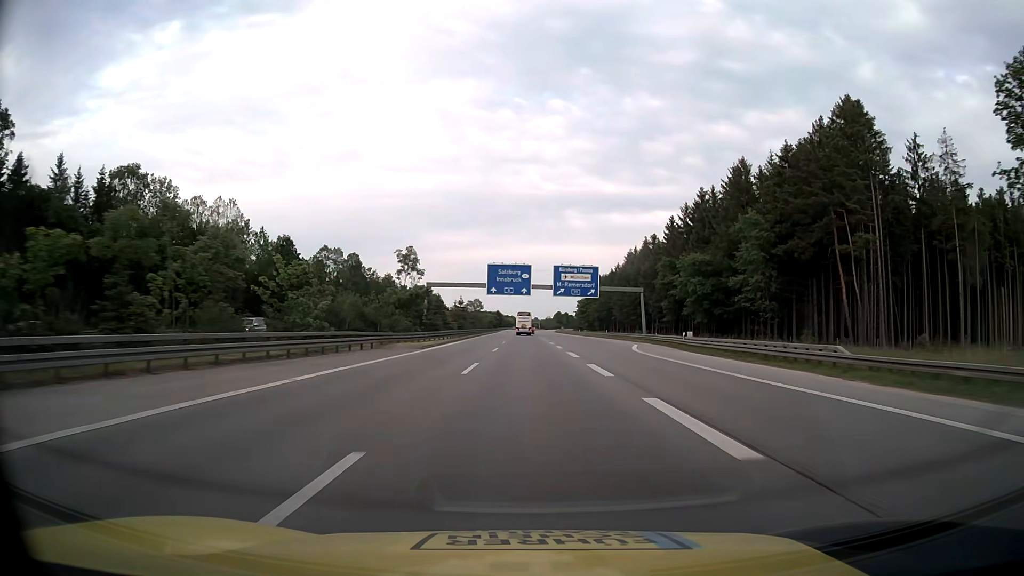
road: motorway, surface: asphalt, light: Day
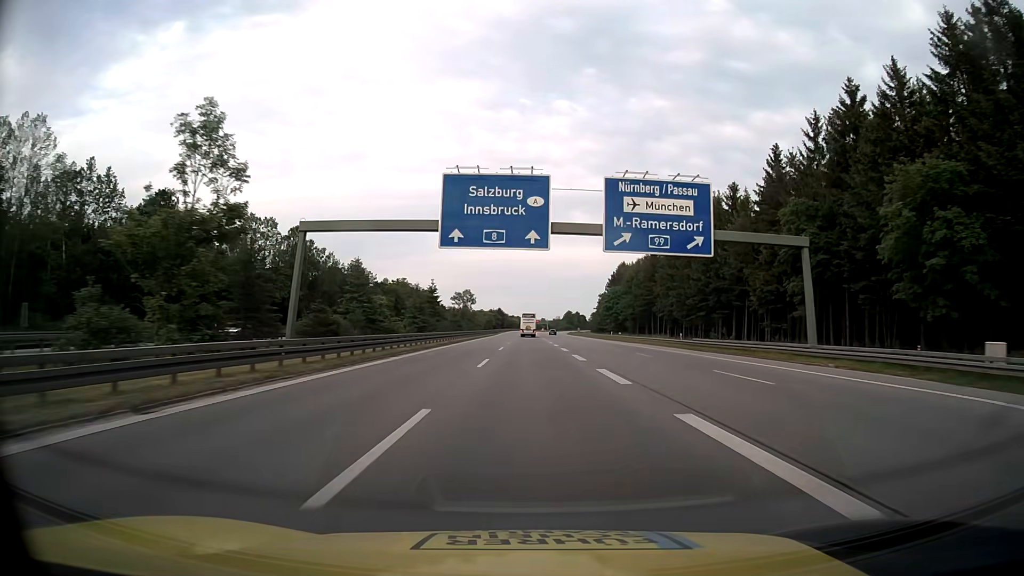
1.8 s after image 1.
(-0.3, +50.3) m; -1°
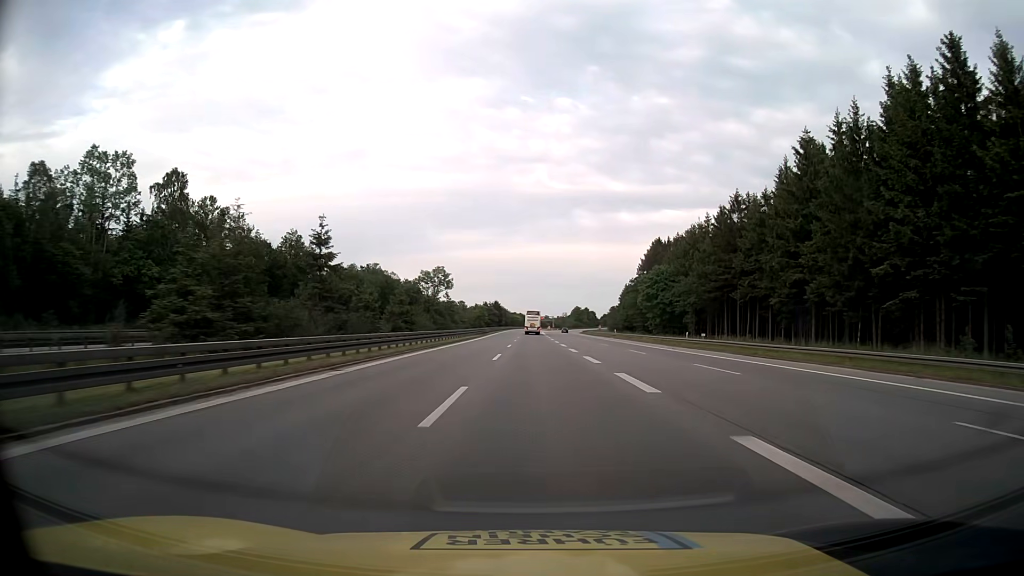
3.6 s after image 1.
(-0.3, +50.3) m; 0°
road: motorway_link
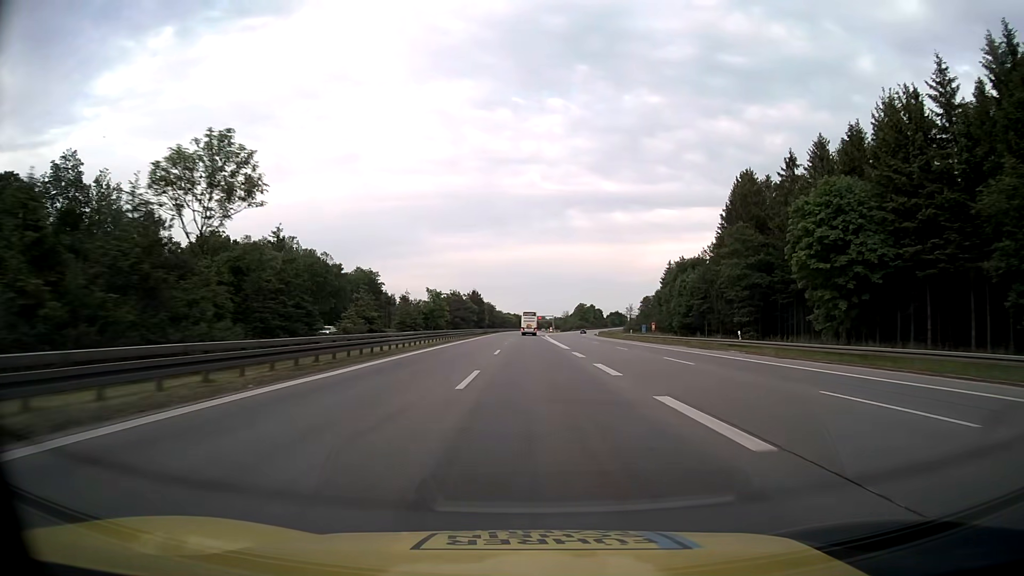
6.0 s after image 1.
(+0.5, +67.1) m; +1°
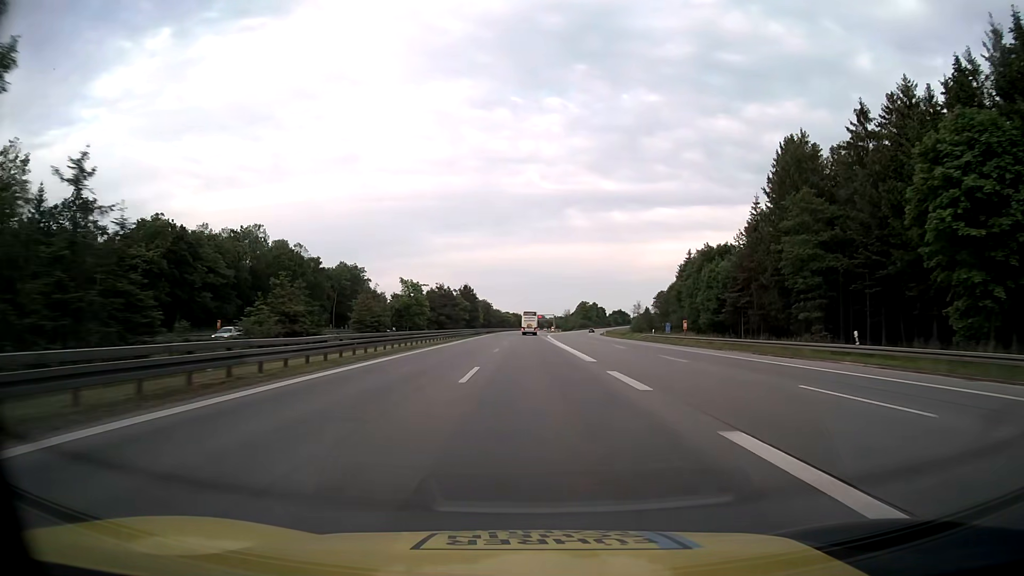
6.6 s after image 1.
(0.0, +16.8) m; 0°
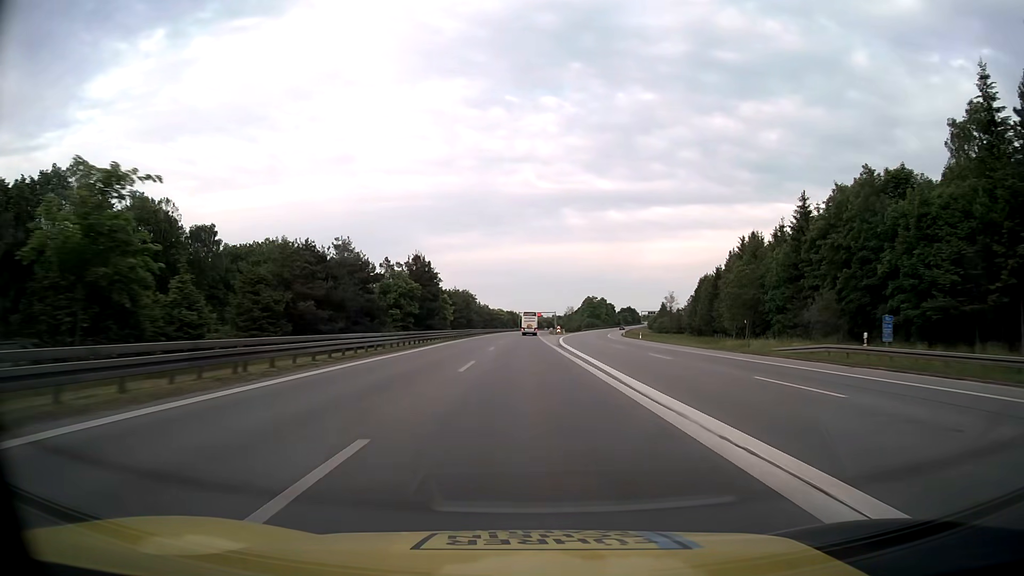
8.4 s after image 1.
(0.0, +50.3) m; 0°
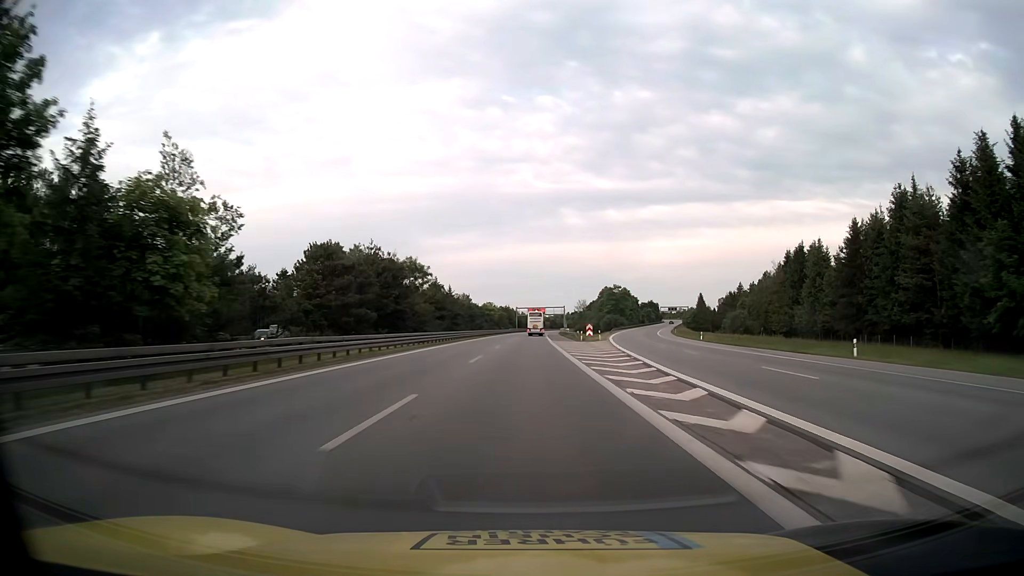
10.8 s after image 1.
(0.0, +67.1) m; 0°
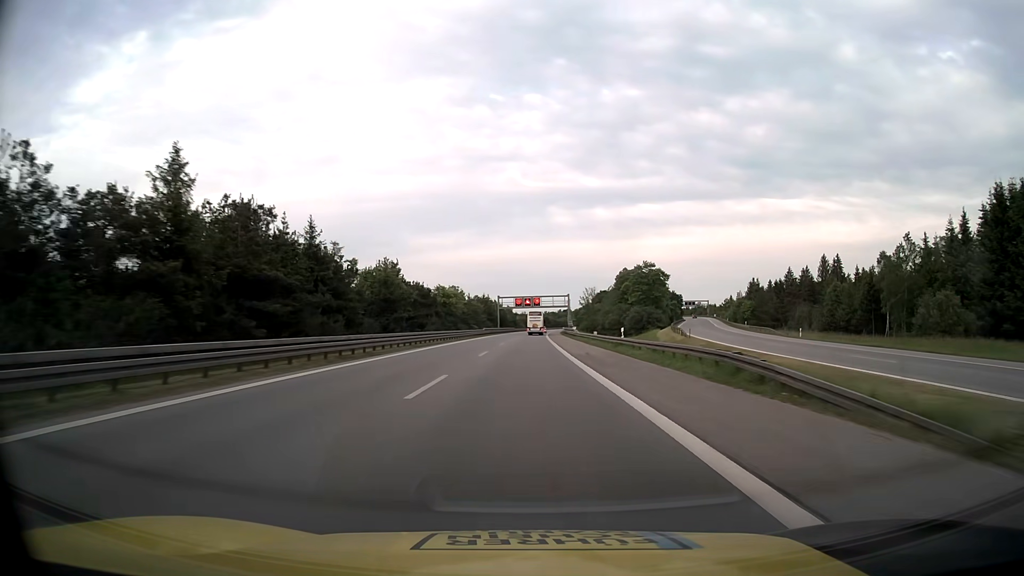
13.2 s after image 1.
(+0.4, +67.1) m; +1°
(0, +10) (0, +20) (0, +30) (0, +40) (0, +50) (+1, +60) (+1, +70) (+1, +80) (+1, +90) (+1, +100) m
